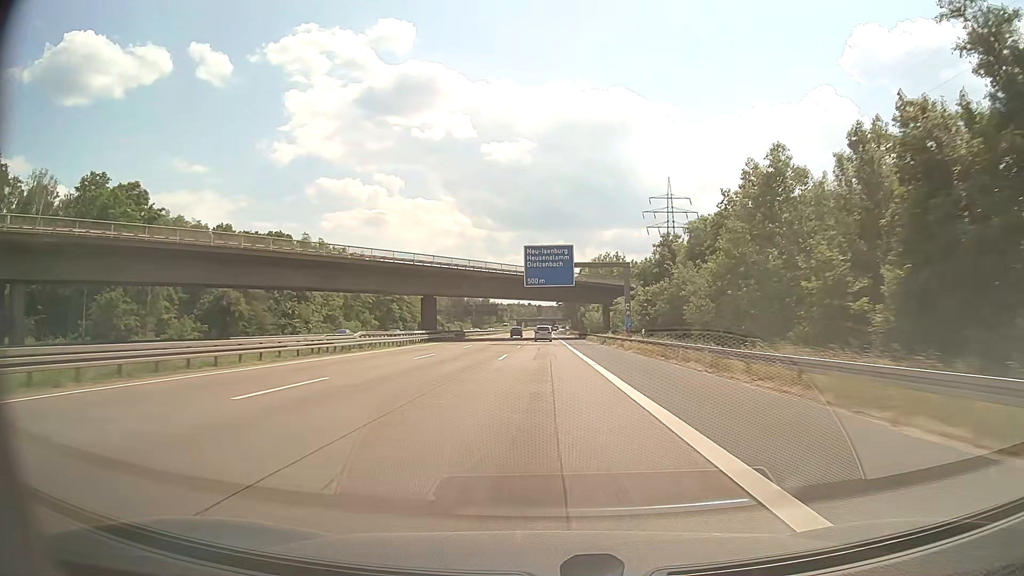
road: motorway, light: Day
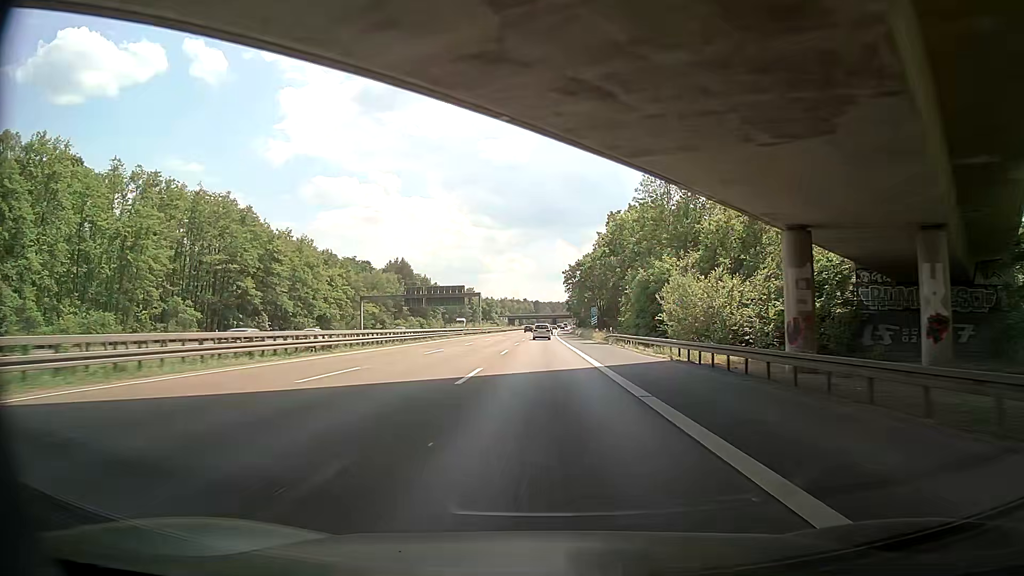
(-0.2, +87.1) m; +1°
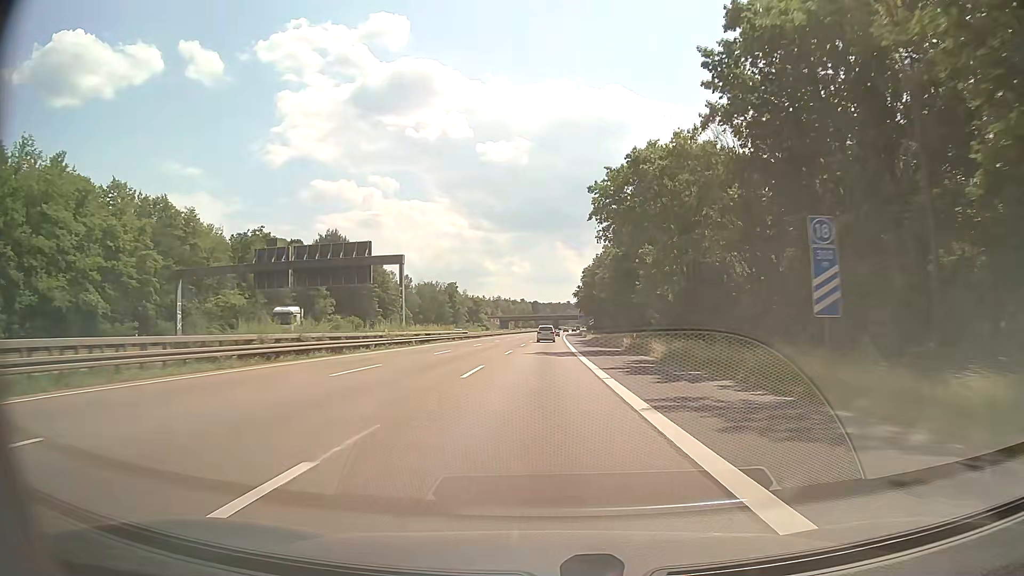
(-1.3, +69.1) m; -1°
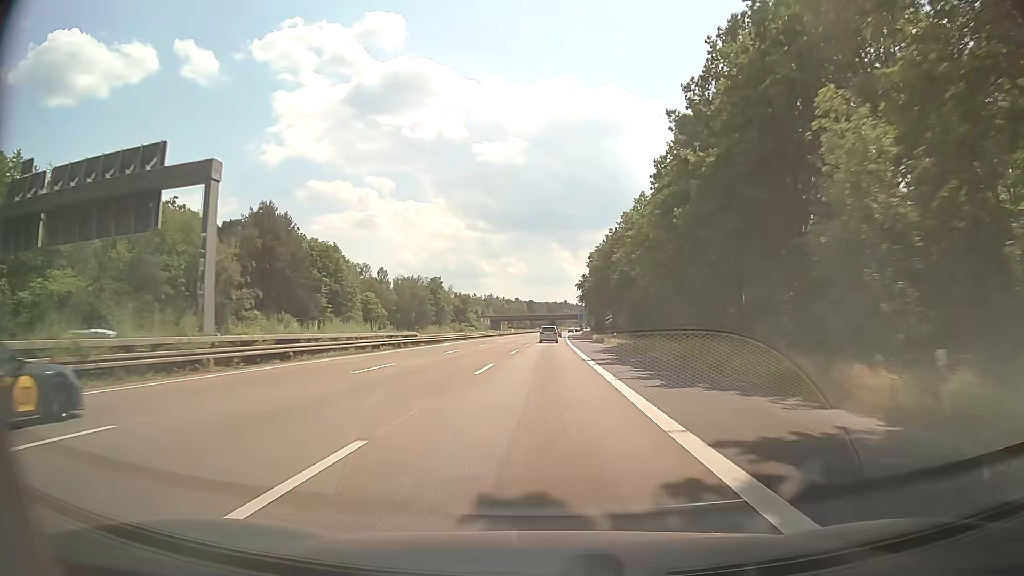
(0.0, +34.4) m; 0°
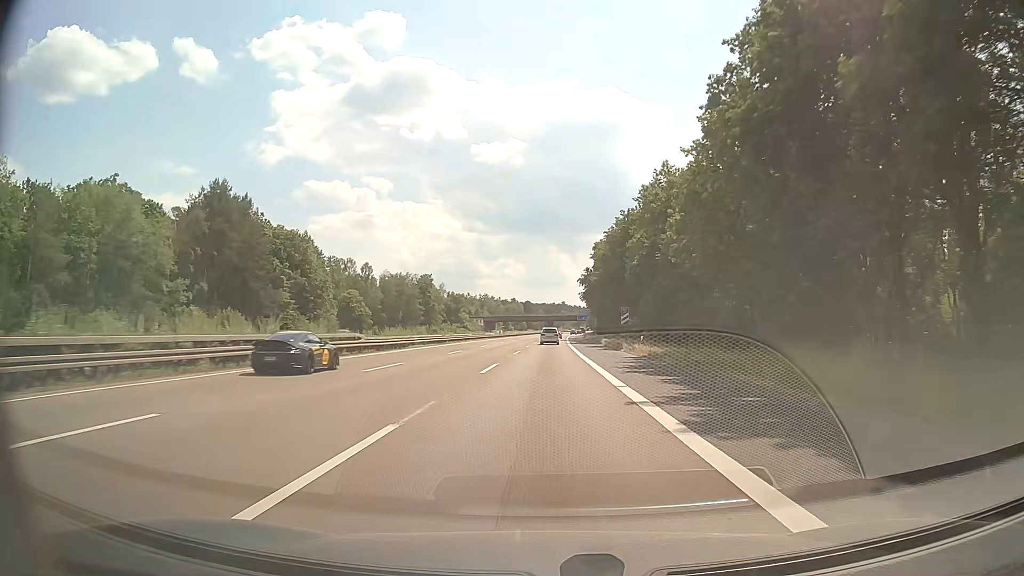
(0.0, +17.1) m; 0°
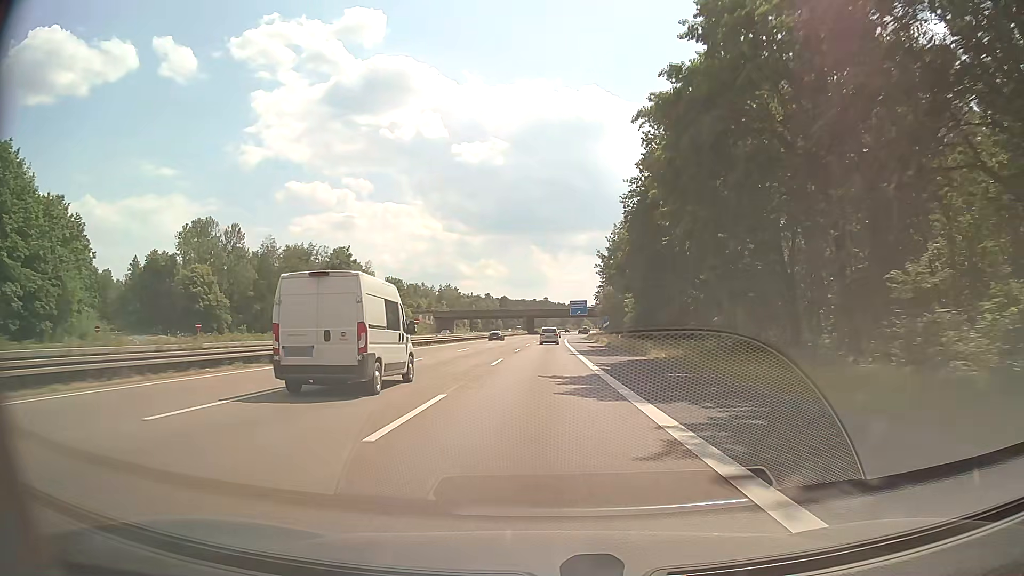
(+1.5, +85.1) m; +2°
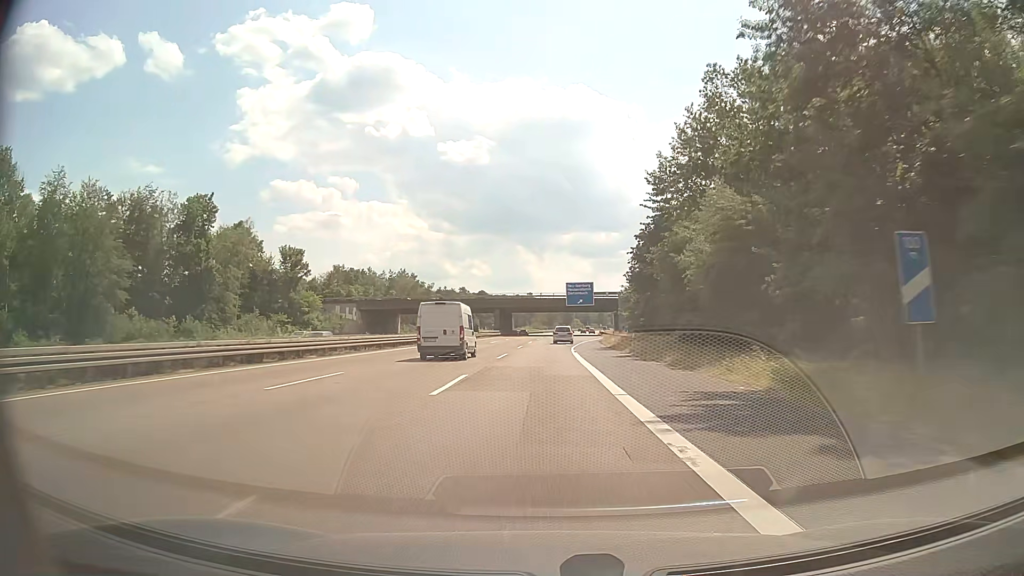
(+0.7, +66.5) m; +1°
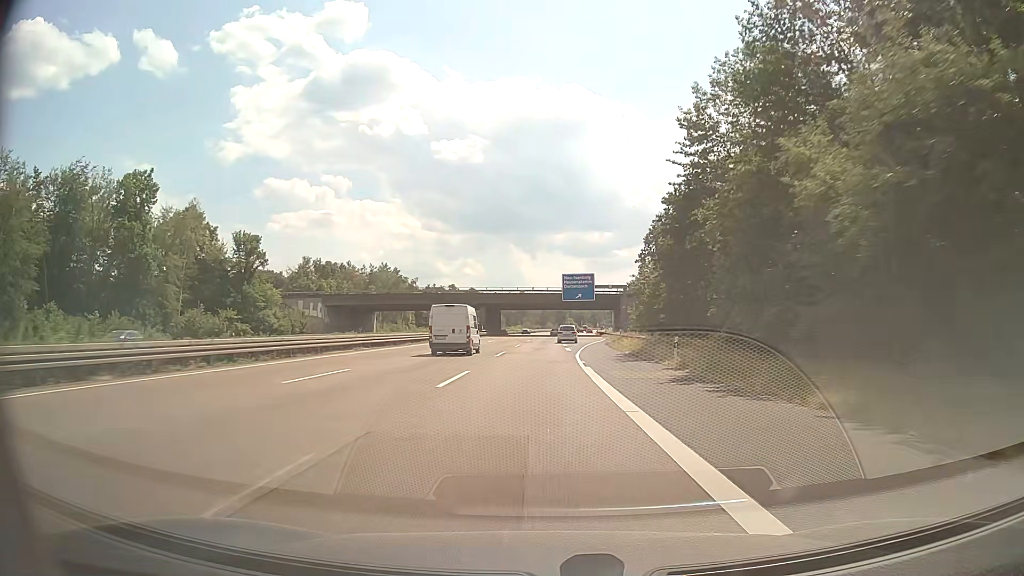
(+0.1, +16.4) m; 0°
(0, +10) (0, +20) (+1, +30) (+1, +40) (+2, +50) (+3, +60) (+4, +70) (+5, +80) (+6, +90) (+7, +100) m
